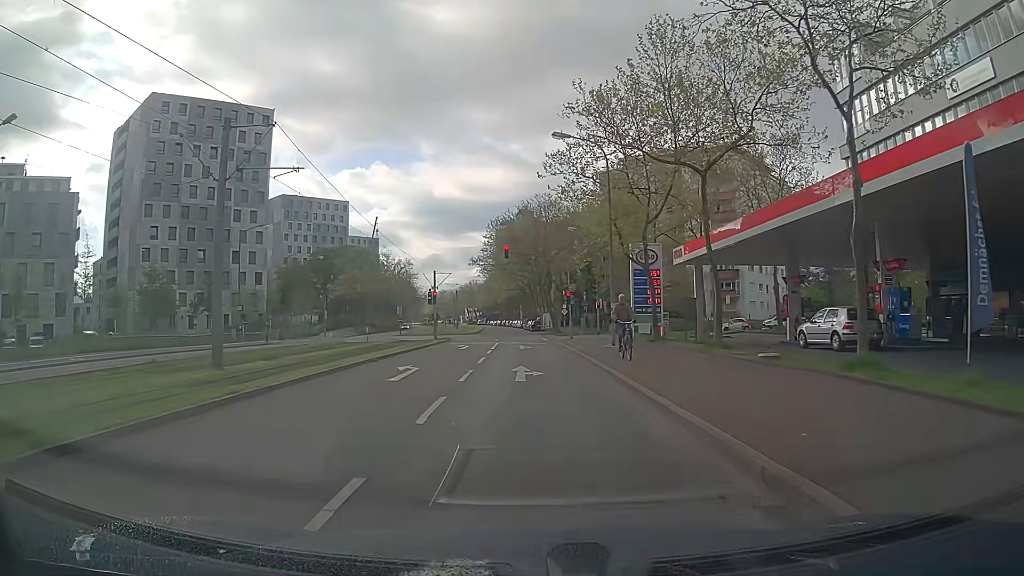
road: tertiary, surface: asphalt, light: Day
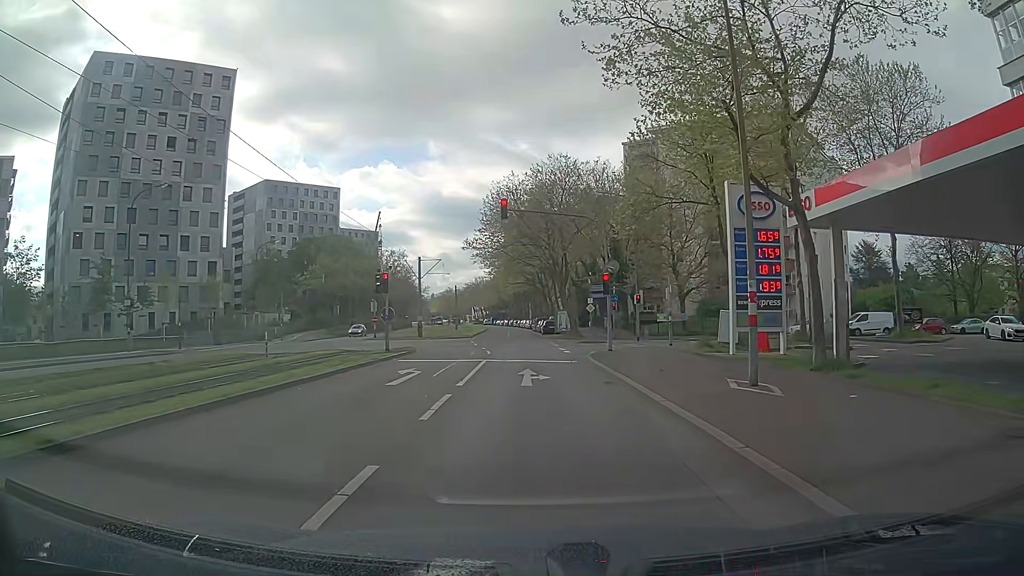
(-0.4, +17.2) m; -2°
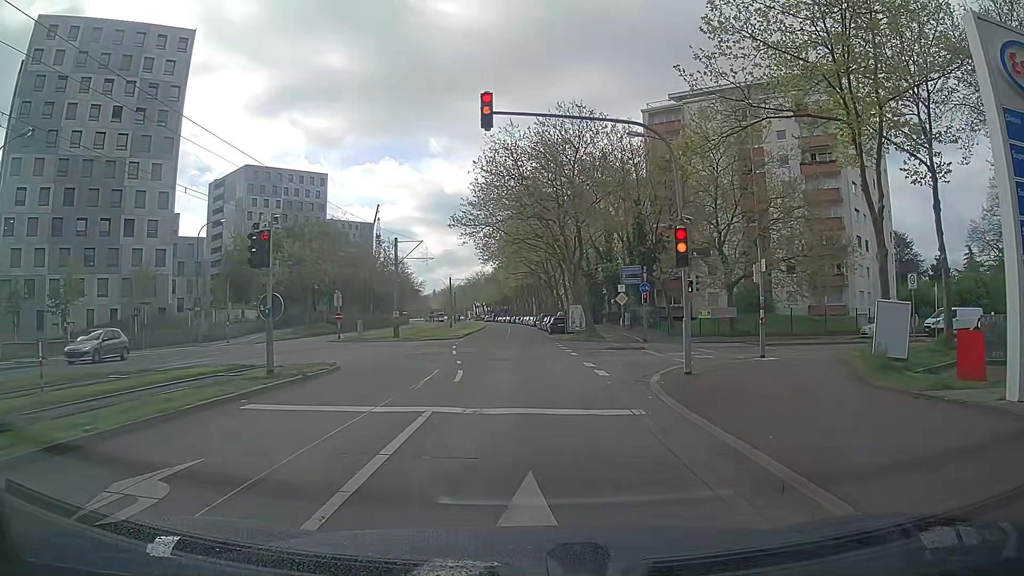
(0.0, +12.7) m; +1°
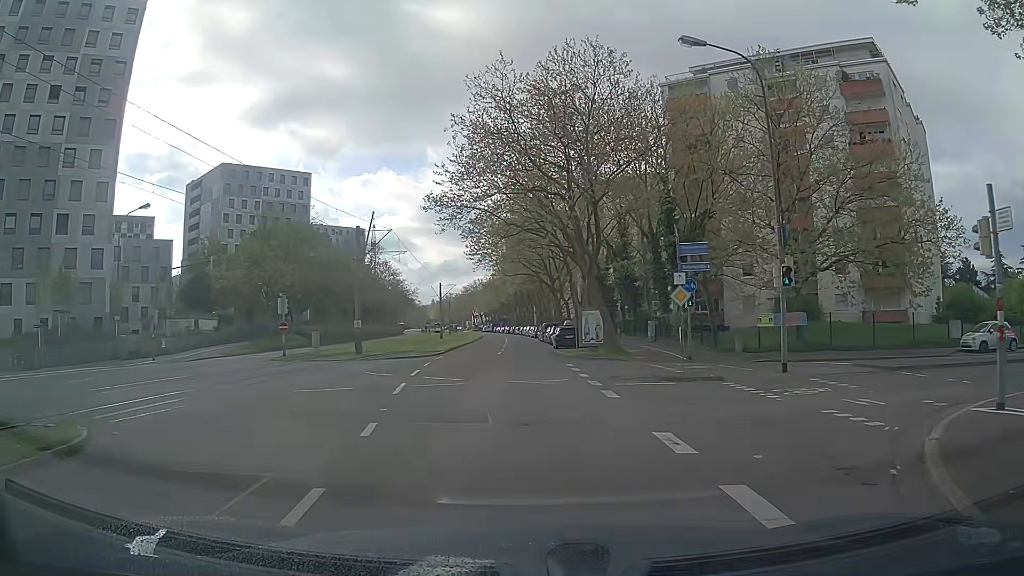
(-0.3, +11.7) m; -1°
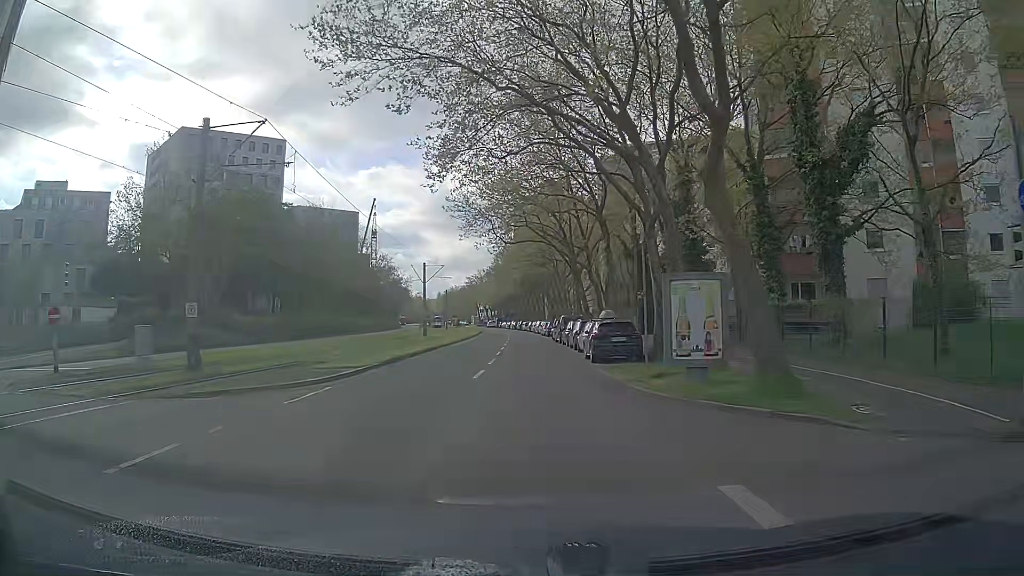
(-0.5, +21.5) m; -1°
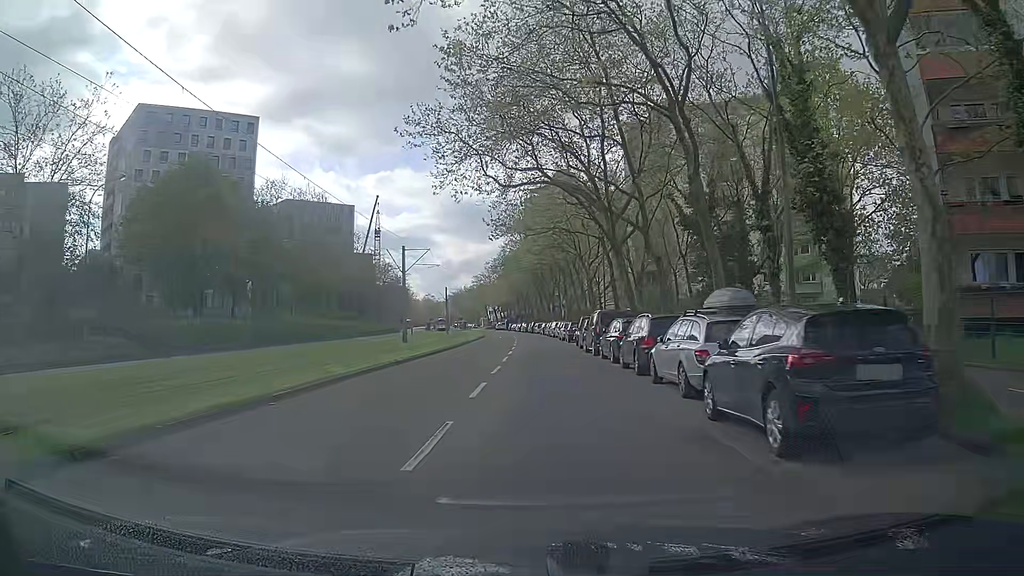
(-0.2, +17.2) m; -1°
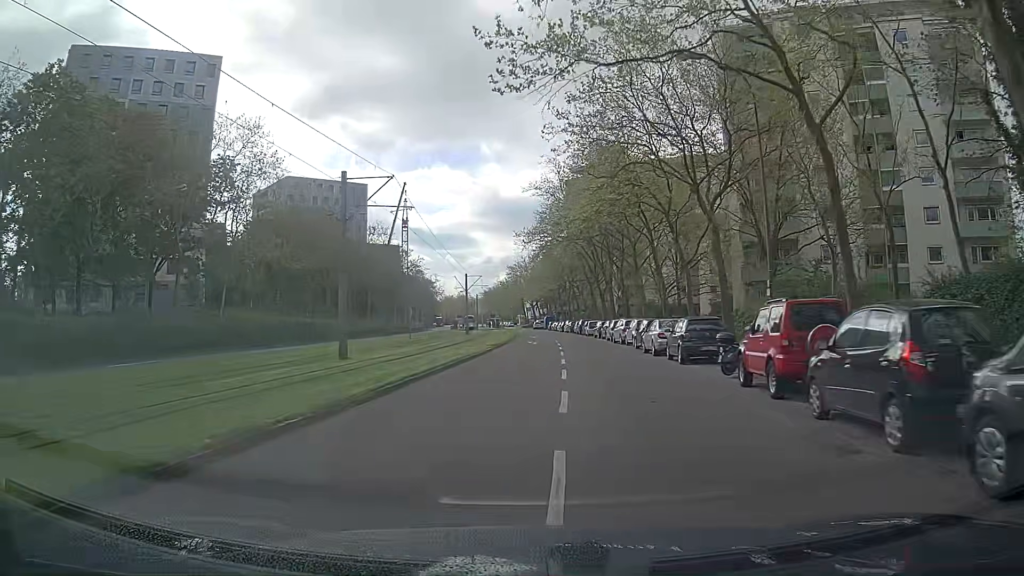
(-0.9, +26.1) m; -3°
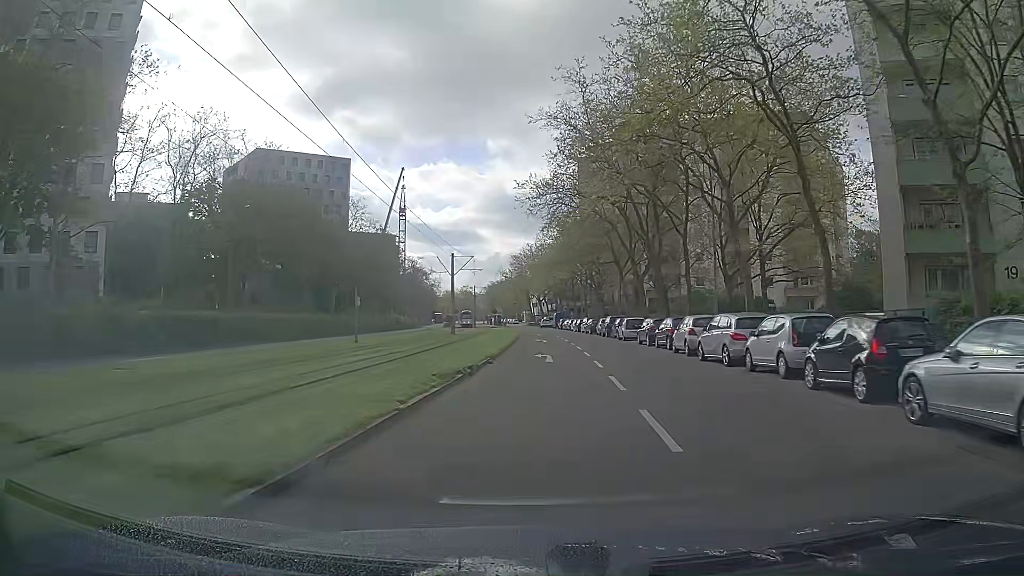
(-0.2, +21.0) m; 0°
(0, +10) (0, +20) (0, +30) (0, +40) (0, +50) (0, +60) (0, +70) (0, +80) (-1, +90) (-1, +100) m
